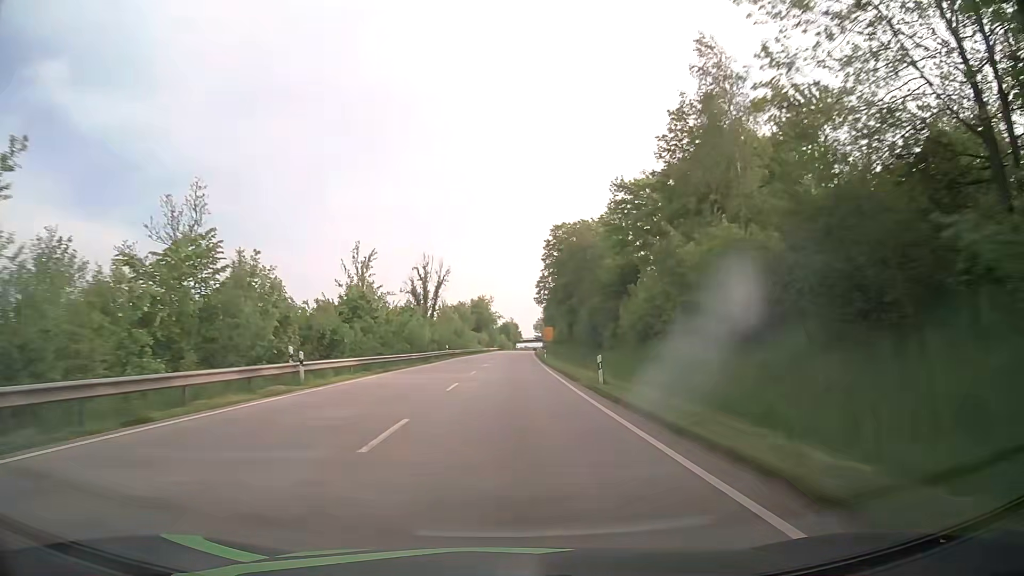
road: primary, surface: asphalt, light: Day
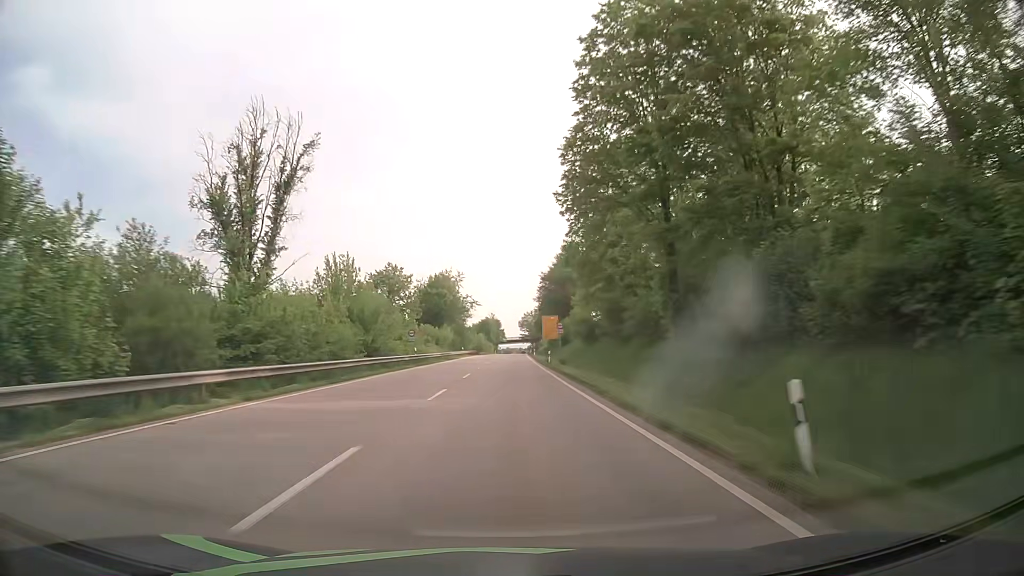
(+0.7, +63.0) m; +1°
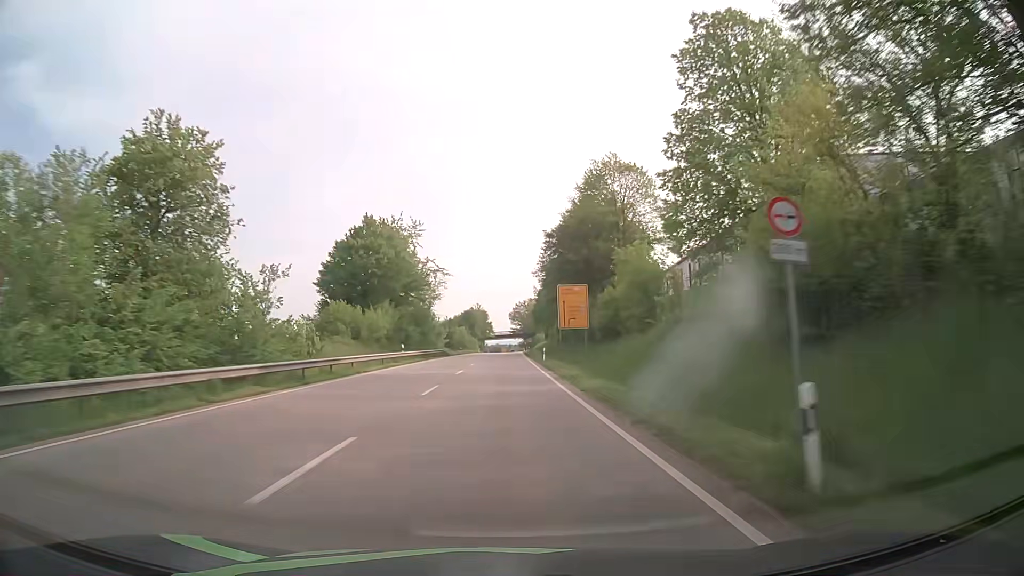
(+0.5, +46.9) m; +1°
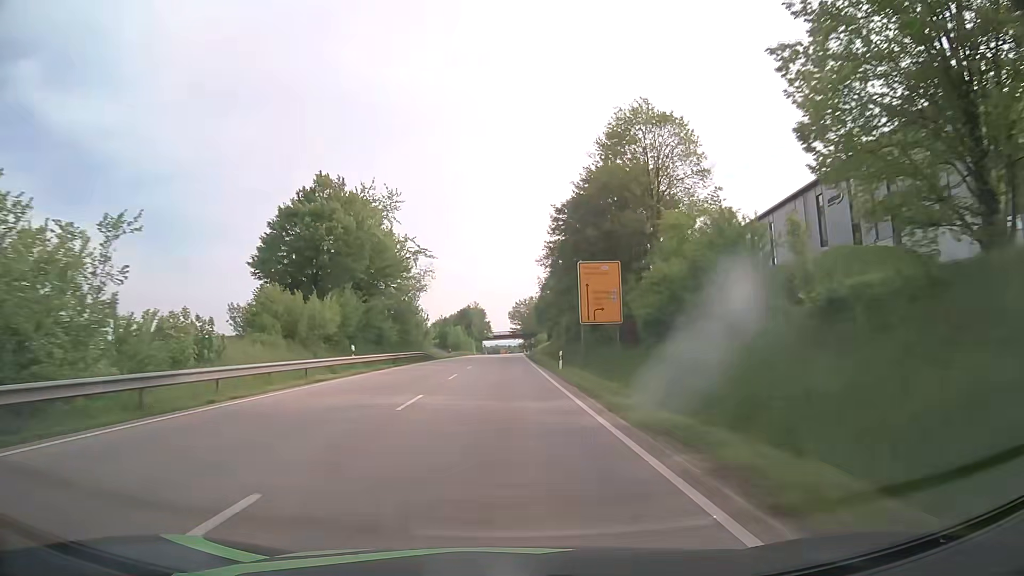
(0.0, +15.5) m; 0°
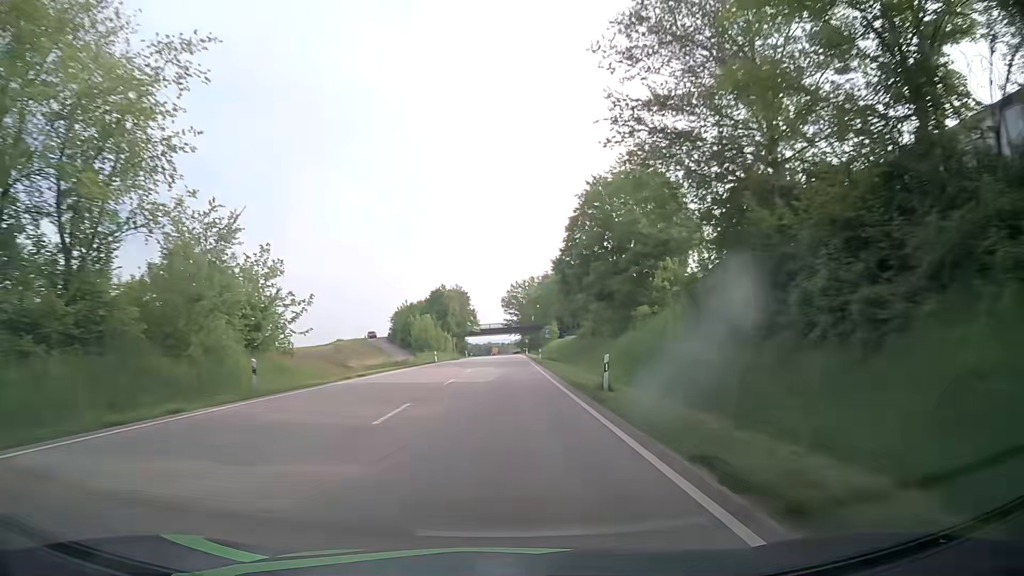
(+0.1, +61.8) m; 0°
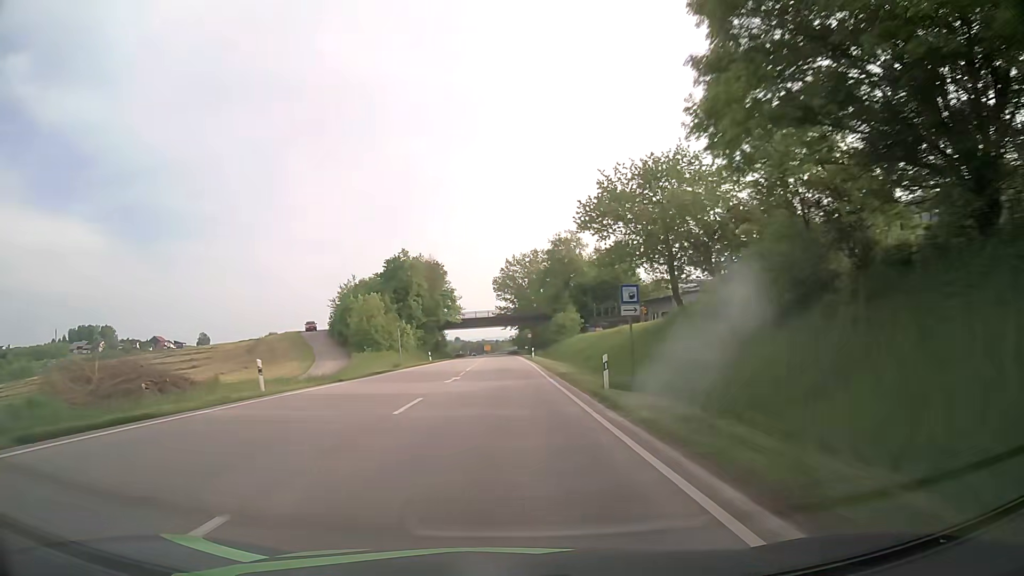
(+0.3, +46.1) m; 0°
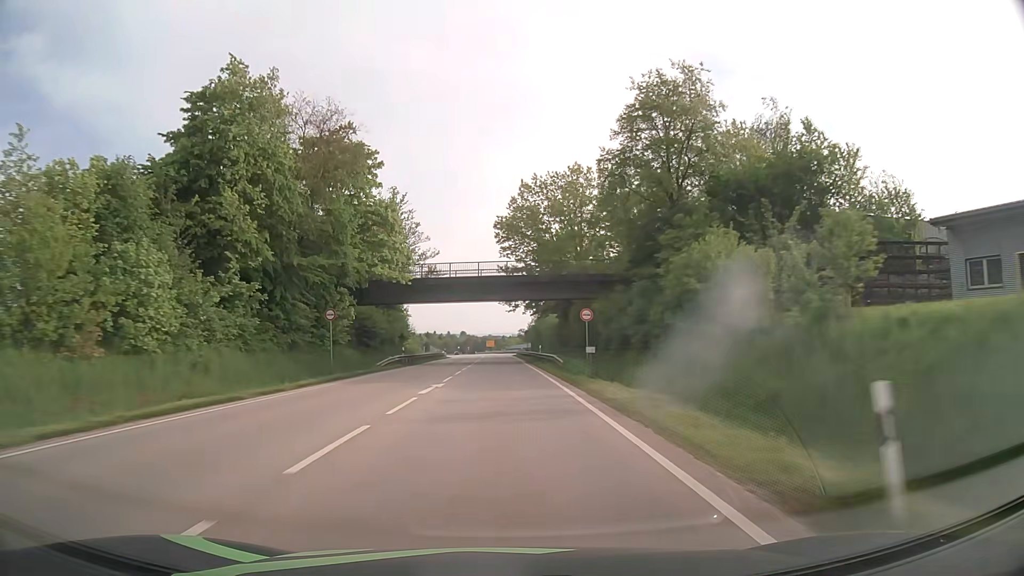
(-0.1, +60.8) m; -1°
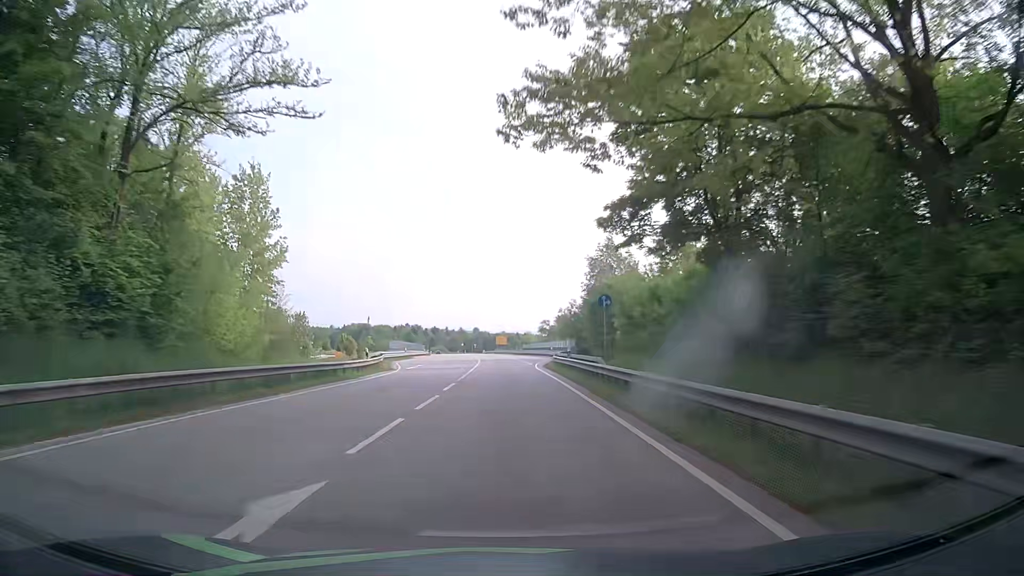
(-0.6, +58.9) m; -1°
(0, +10) (0, +20) (0, +30) (-1, +40) (-1, +50) (-1, +60) (-1, +70) (-2, +80) (-2, +90) (-3, +100) m
